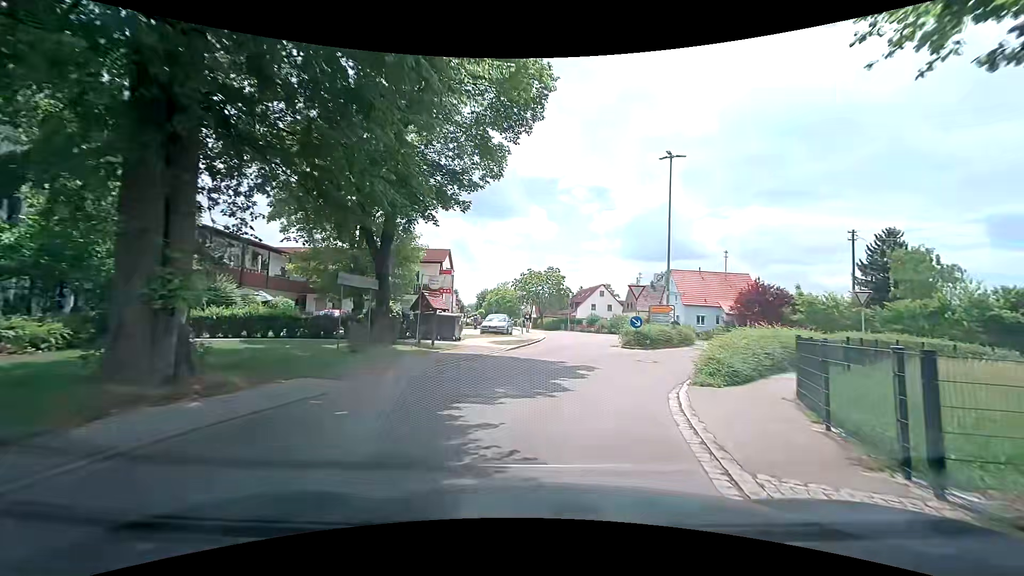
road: tertiary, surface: asphalt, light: Day
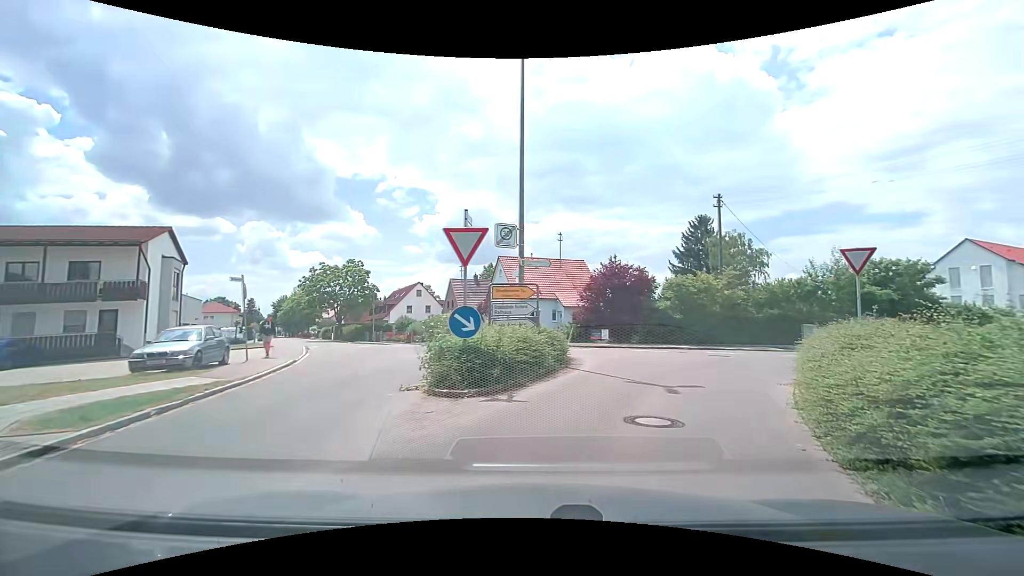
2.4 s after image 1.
(+2.1, +14.5) m; +21°
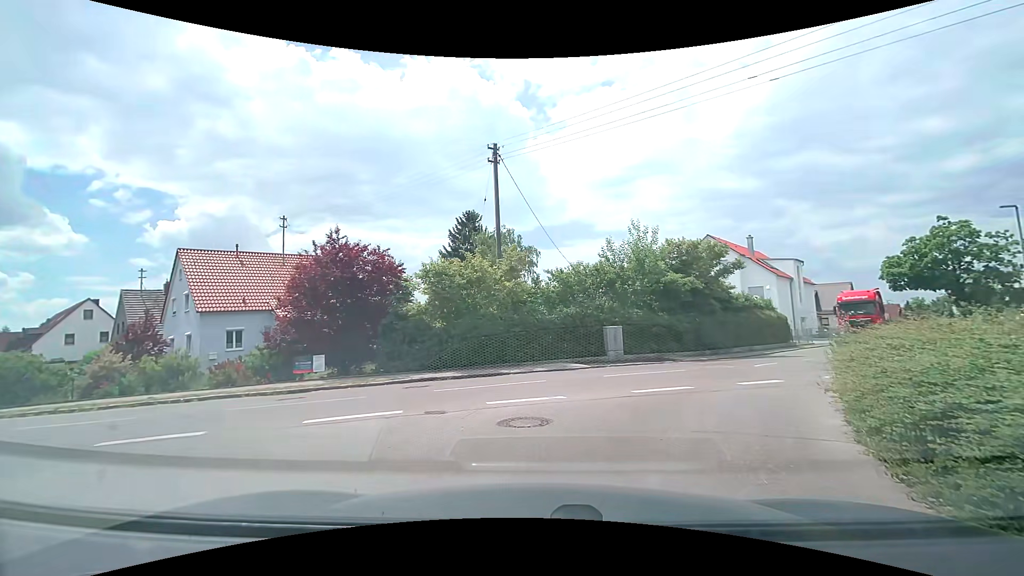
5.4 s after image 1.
(+2.8, +12.4) m; +24°
(+2, +10) (+9, +17) (+15, +25) (+22, +32) (+29, +40) (+35, +47) (+42, +55) (+48, +62) (+55, +70) (+62, +77) m
